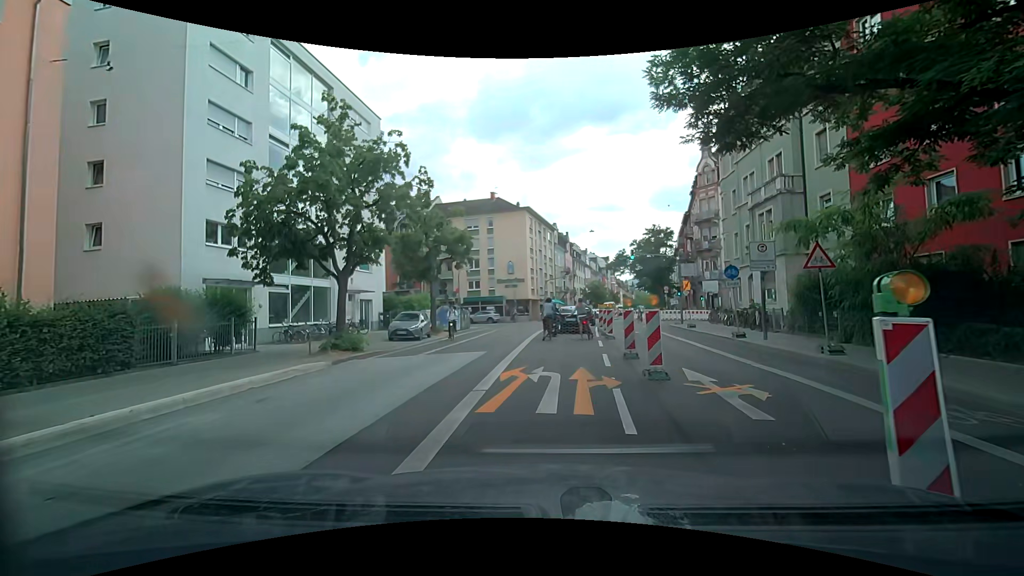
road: secondary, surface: asphalt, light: Day
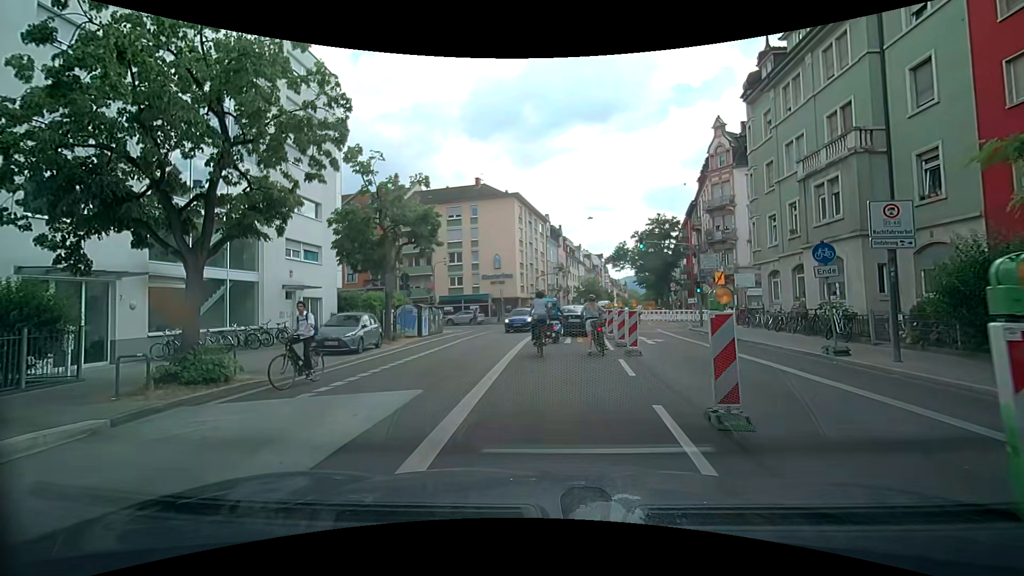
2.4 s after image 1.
(+0.1, +7.4) m; +1°
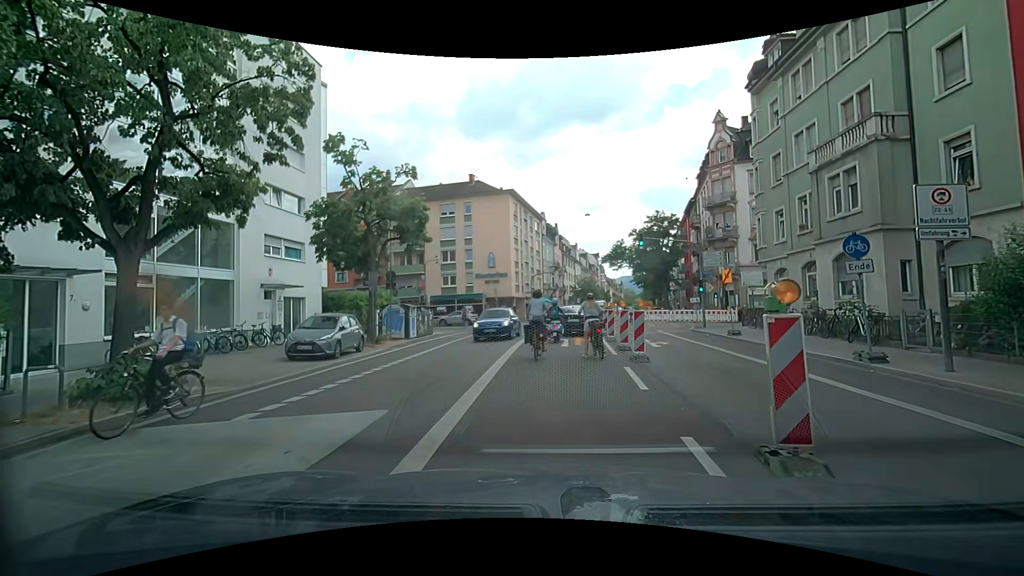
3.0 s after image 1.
(0.0, +1.6) m; 0°
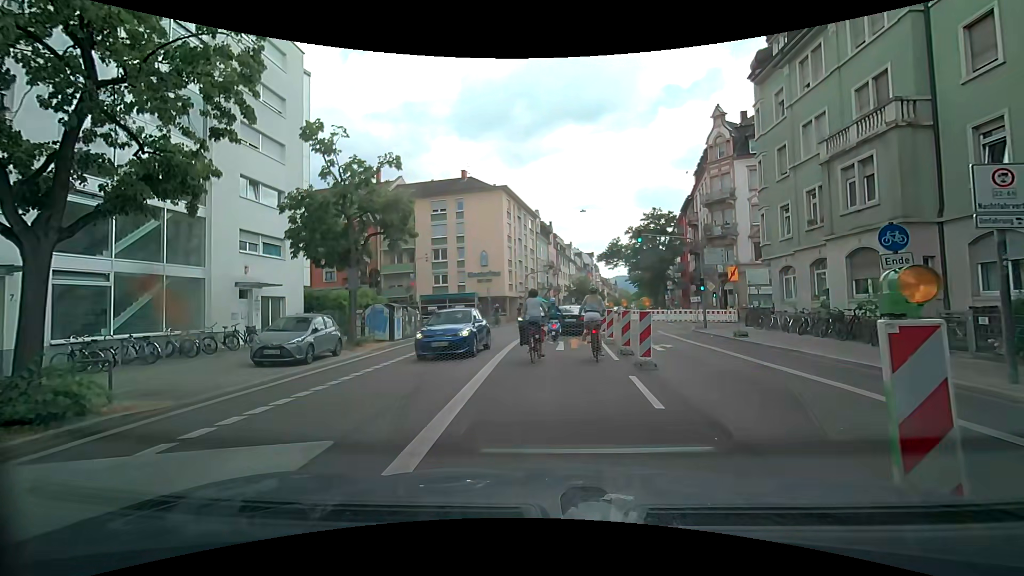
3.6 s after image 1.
(0.0, +1.5) m; +2°
